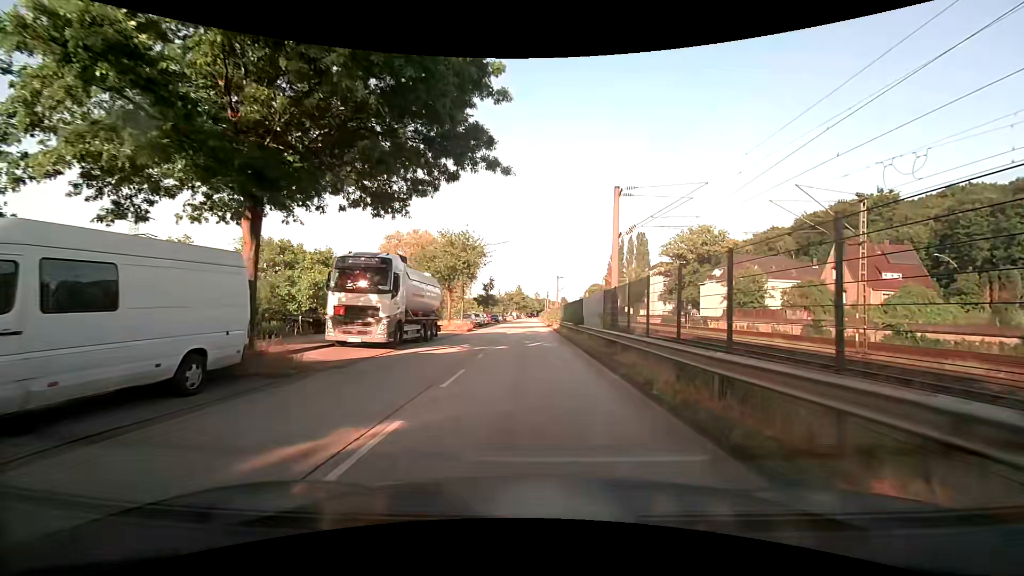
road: unclassified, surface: asphalt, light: Day
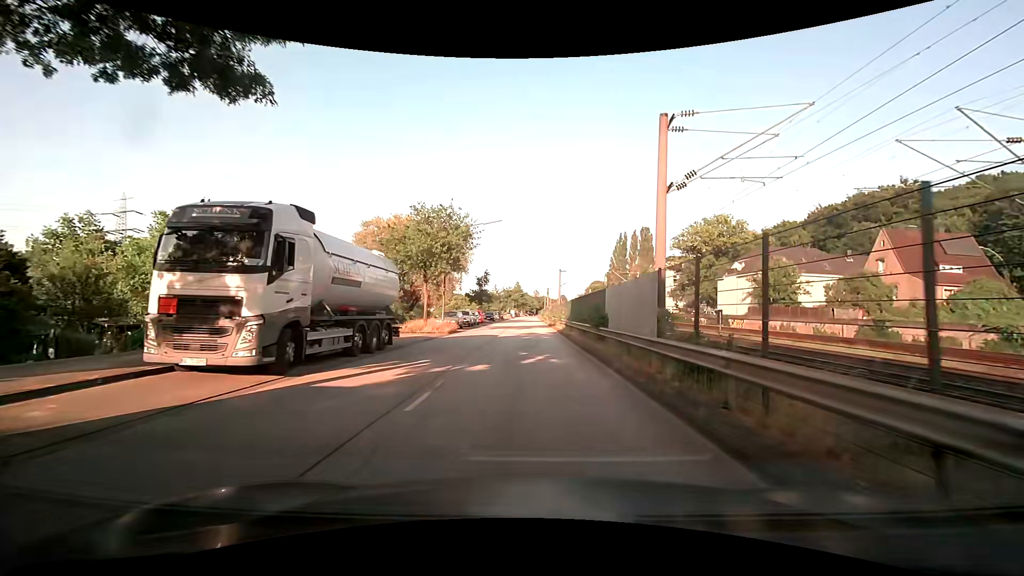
(0.0, +8.7) m; +1°
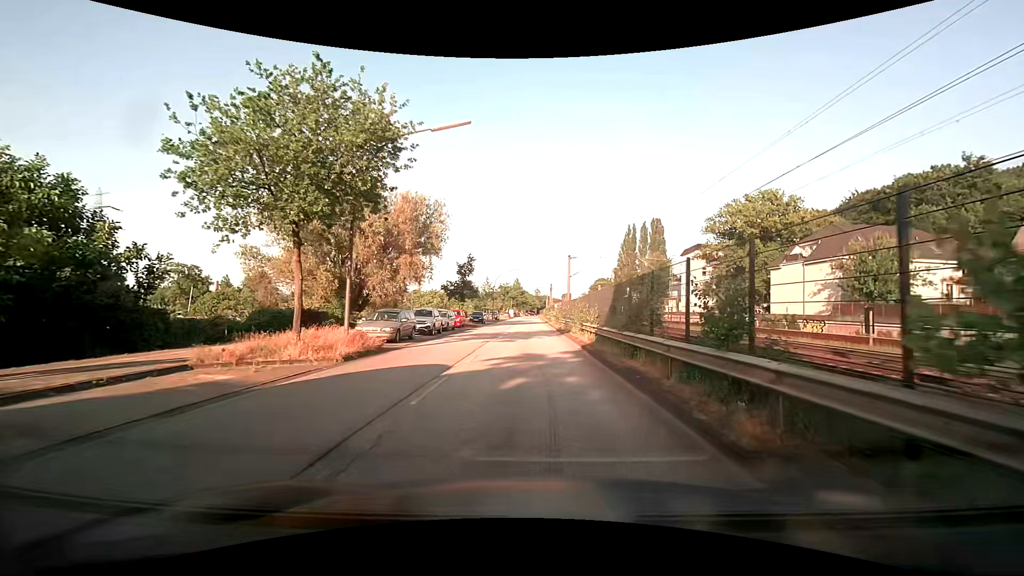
(-0.2, +17.5) m; -1°
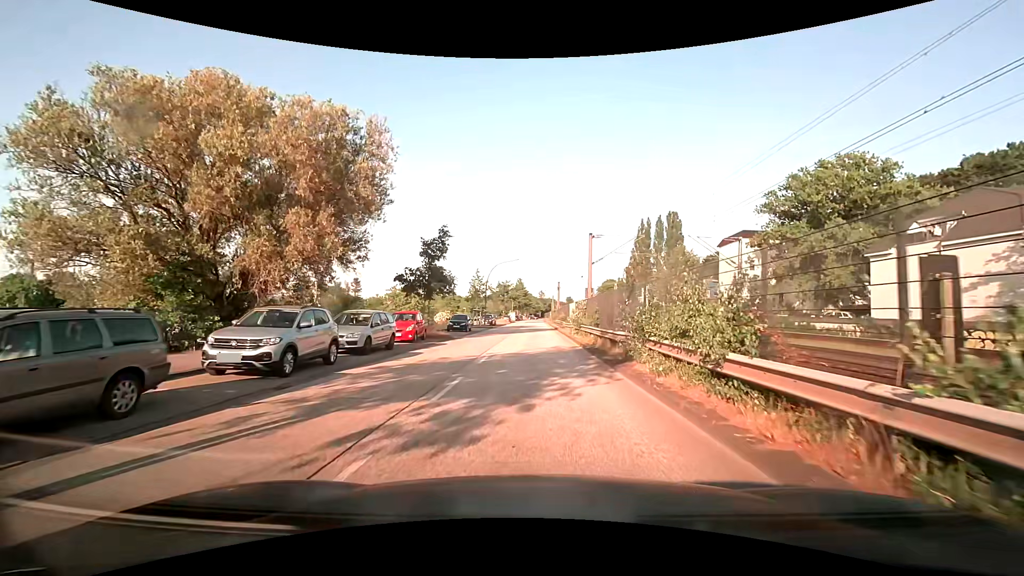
(-0.1, +17.4) m; -1°
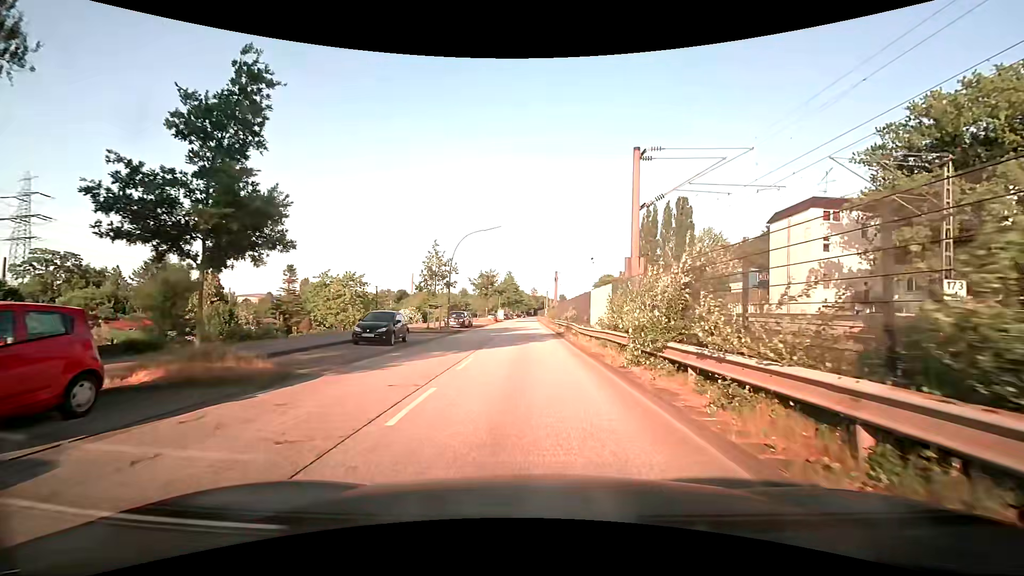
(+0.3, +19.8) m; +1°
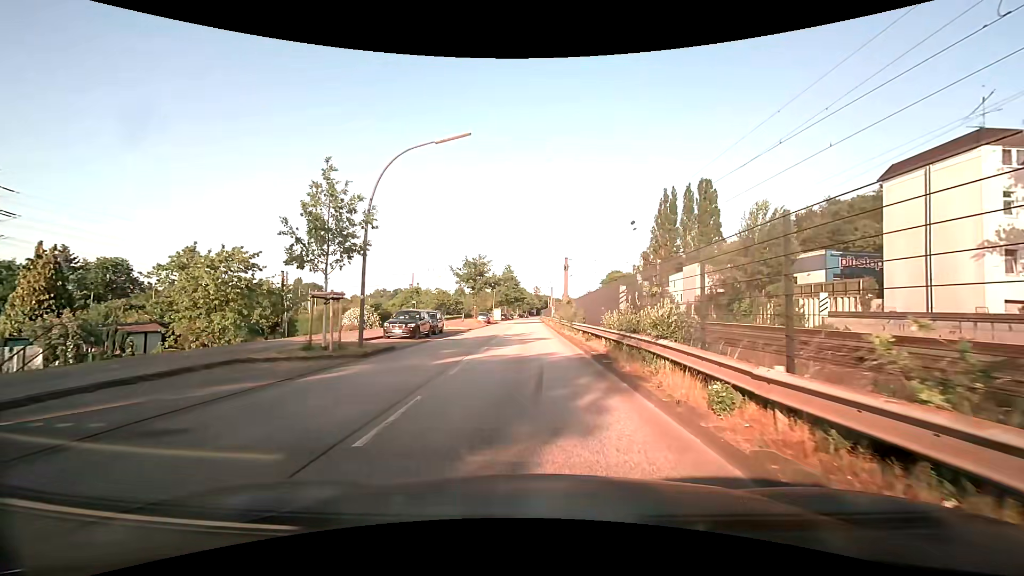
(+0.1, +18.9) m; 0°
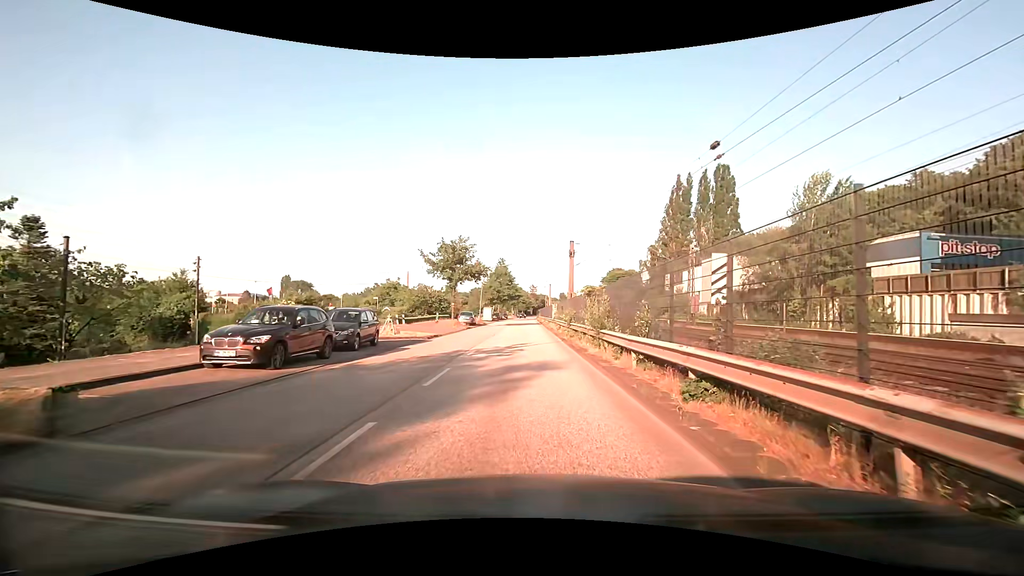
(+0.1, +13.8) m; +1°
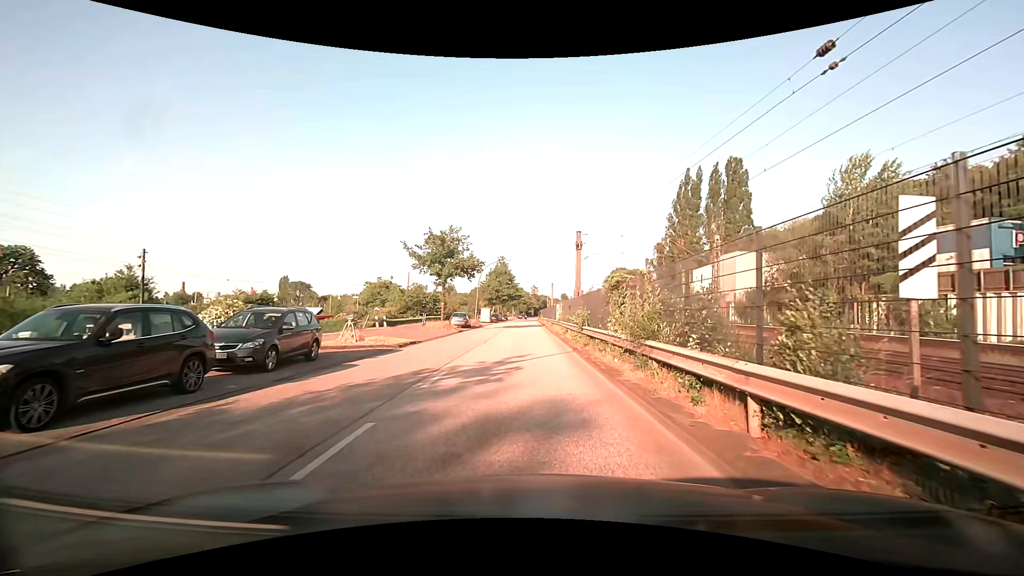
(0.0, +6.0) m; 0°
